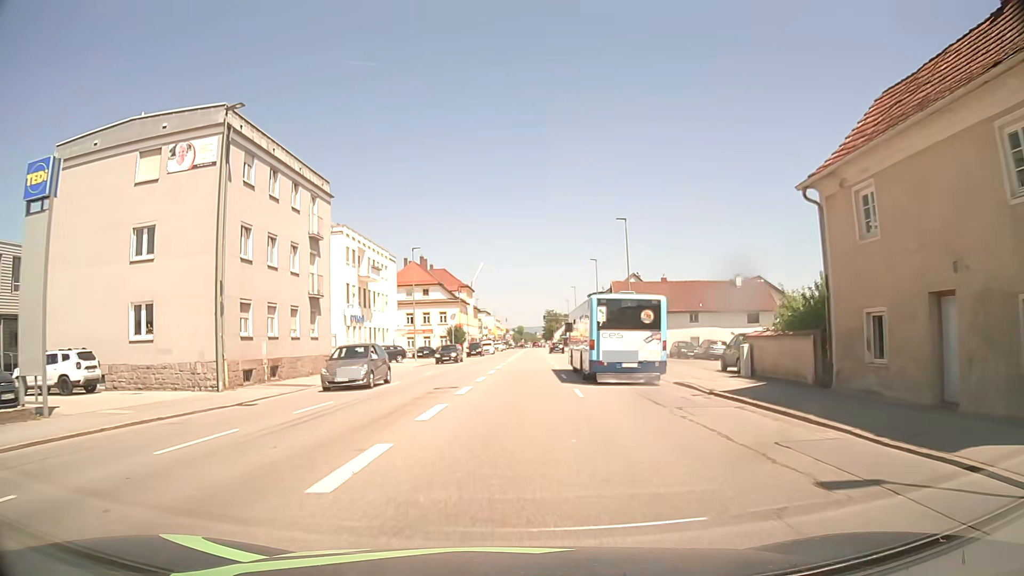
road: tertiary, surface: asphalt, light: Day
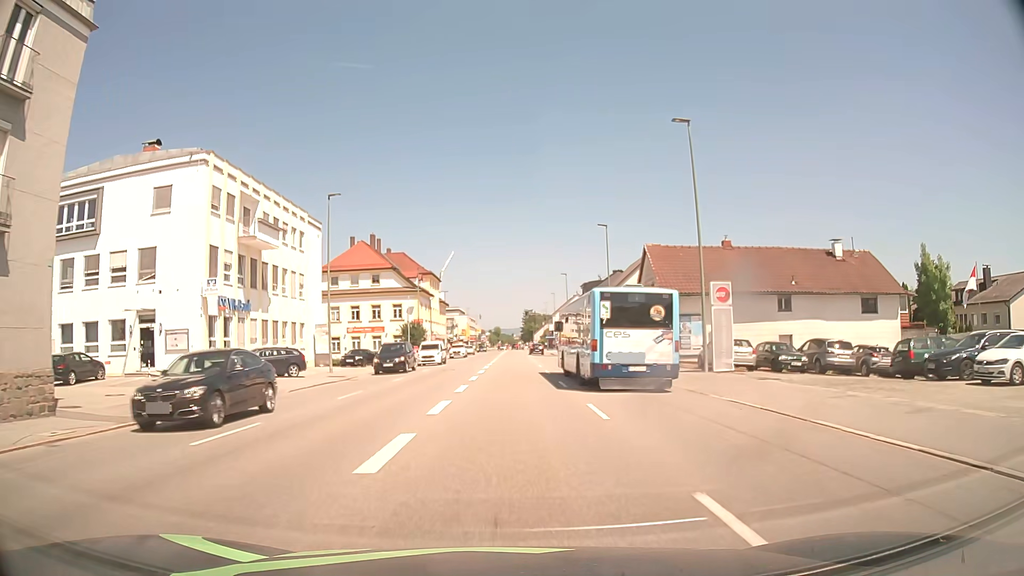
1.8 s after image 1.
(+0.4, +23.0) m; +2°
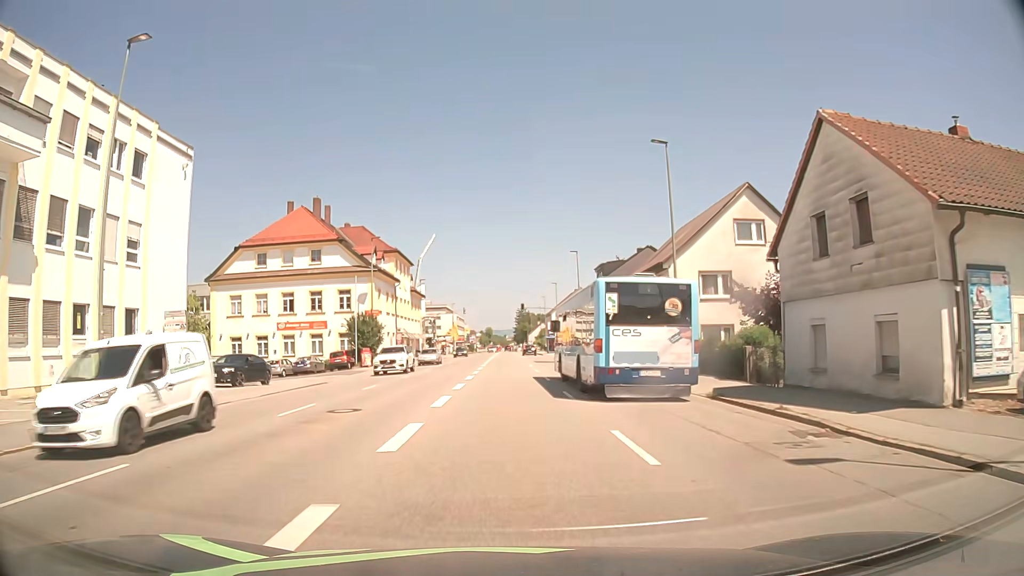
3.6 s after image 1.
(+0.1, +22.6) m; 0°
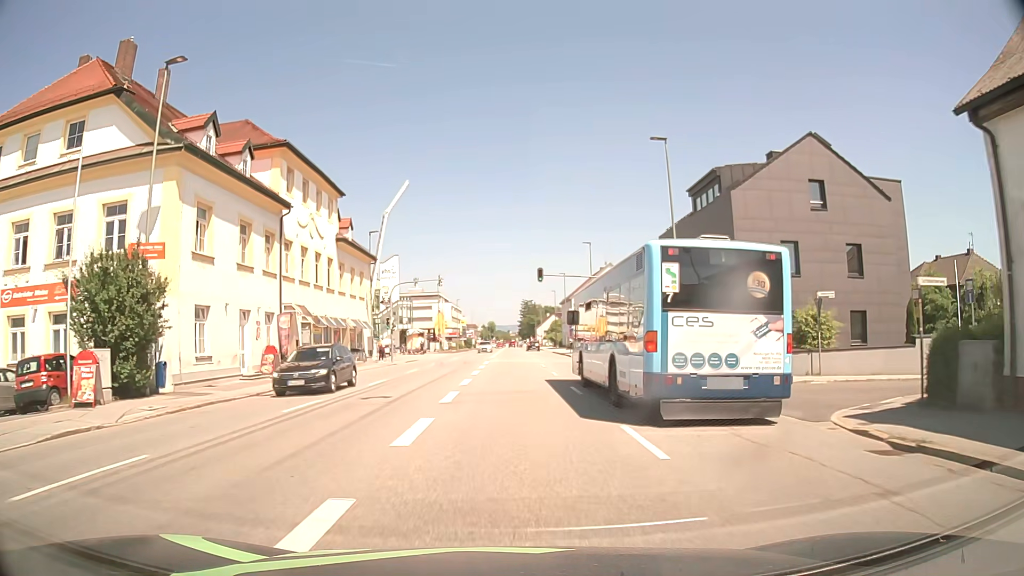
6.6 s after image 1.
(0.0, +35.7) m; 0°
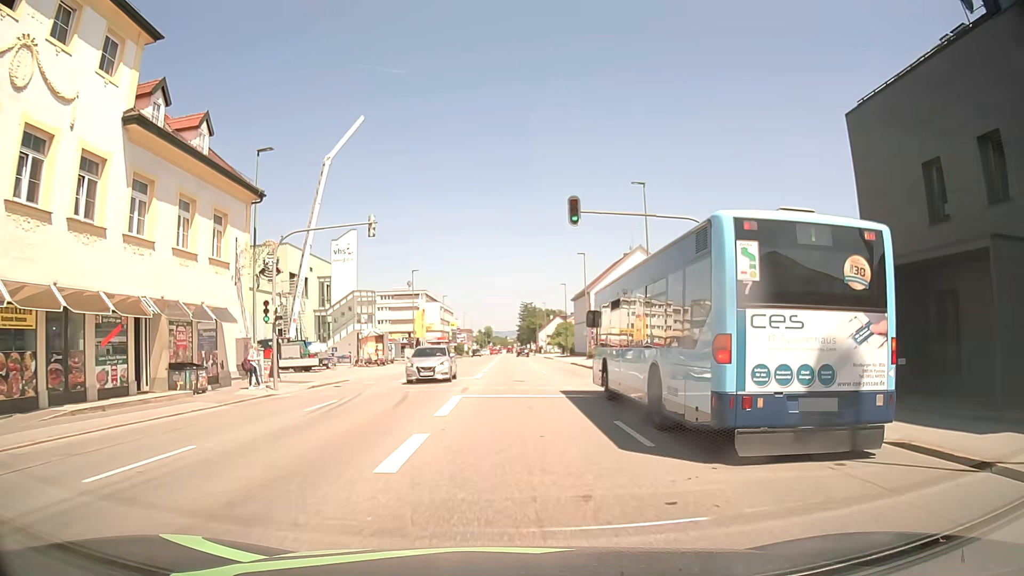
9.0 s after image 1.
(0.0, +25.3) m; 0°
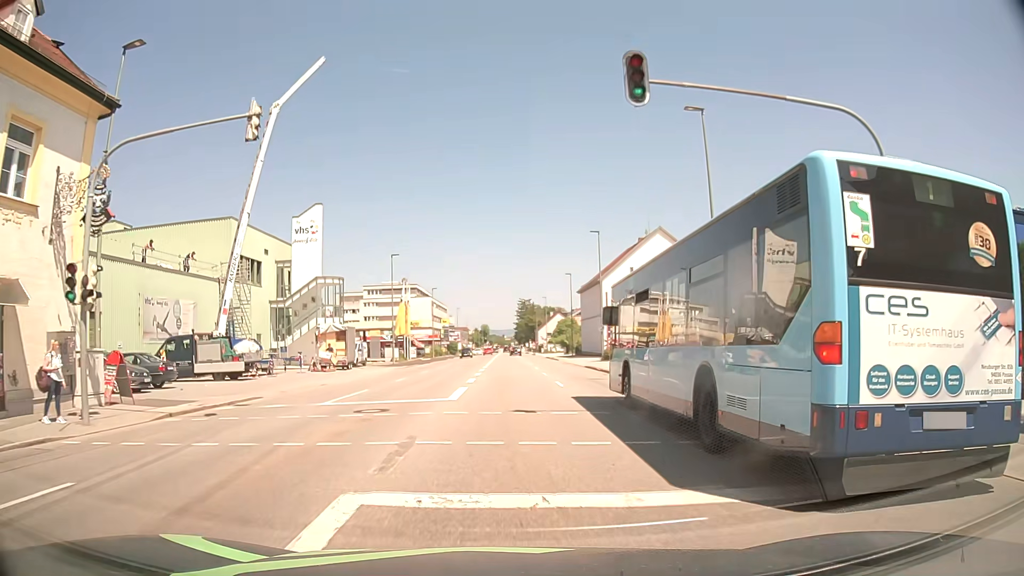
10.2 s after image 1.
(0.0, +12.3) m; 0°
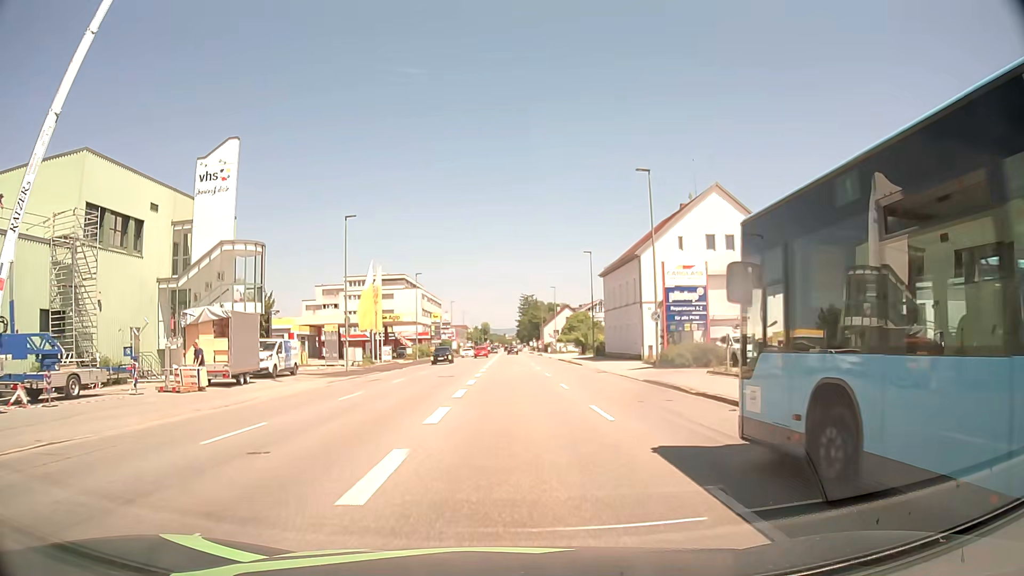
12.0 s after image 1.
(-0.1, +19.3) m; 0°
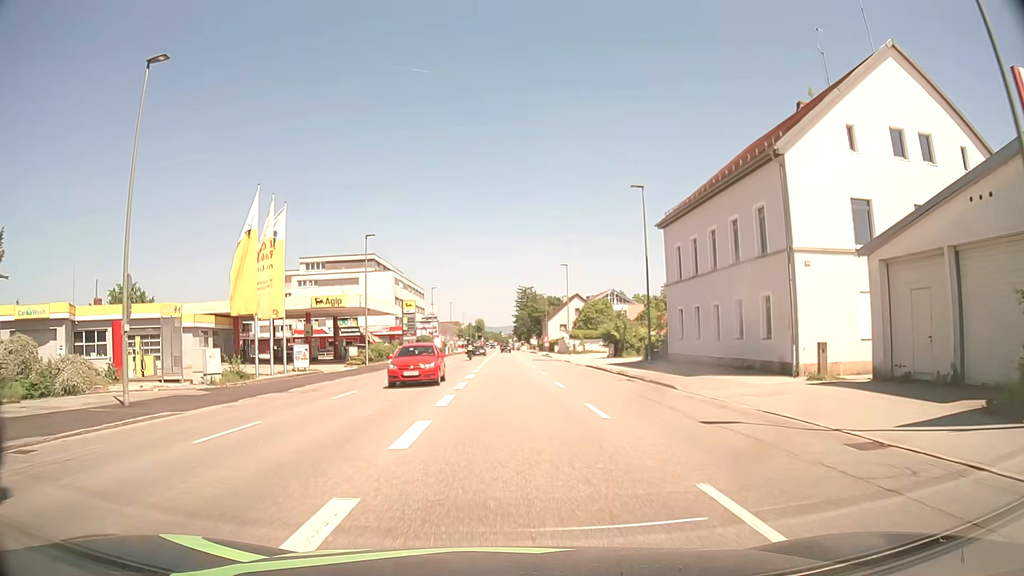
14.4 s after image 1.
(0.0, +27.1) m; 0°
(0, +10) (0, +20) (0, +30) (0, +40) (0, +50) (0, +60) (0, +70) (0, +80) (0, +90) (0, +100) m
